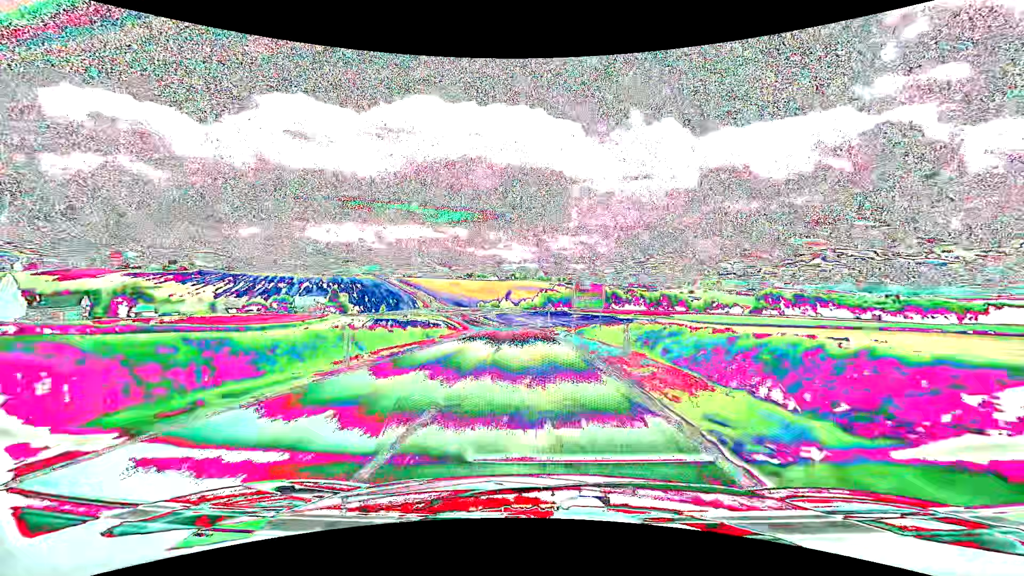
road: tertiary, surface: asphalt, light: Day
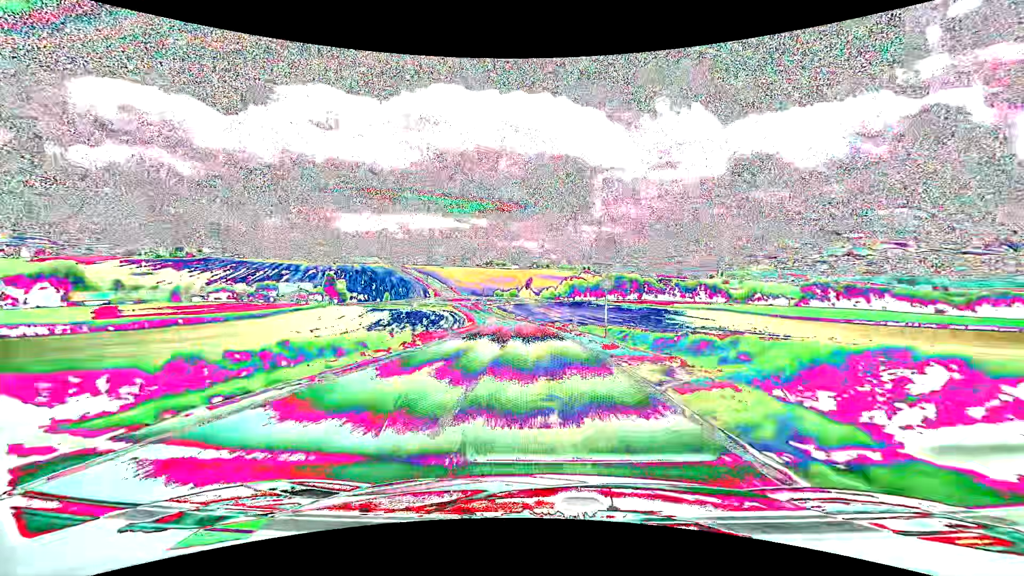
(-0.8, +34.9) m; -3°
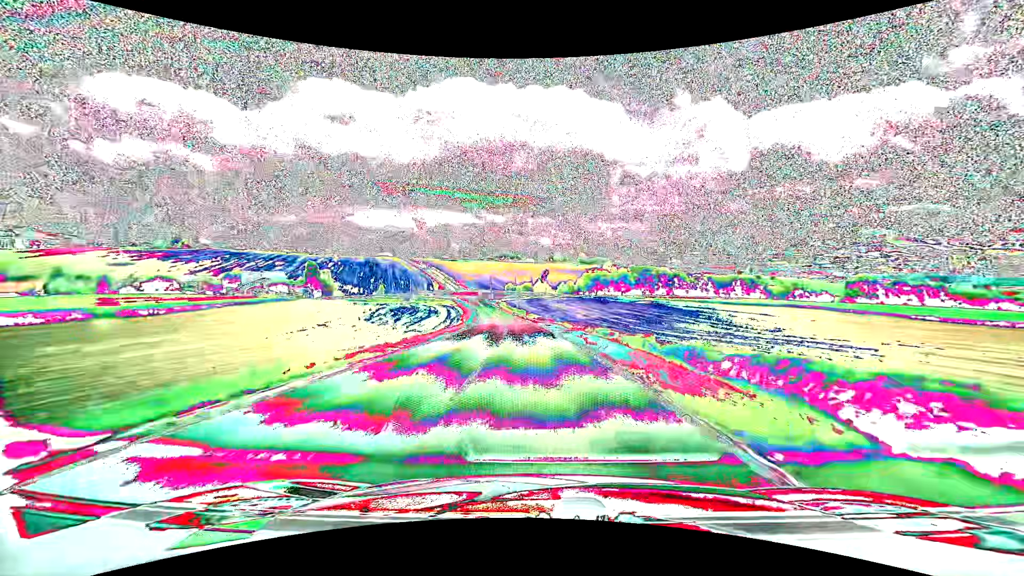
(-0.5, +34.9) m; -2°
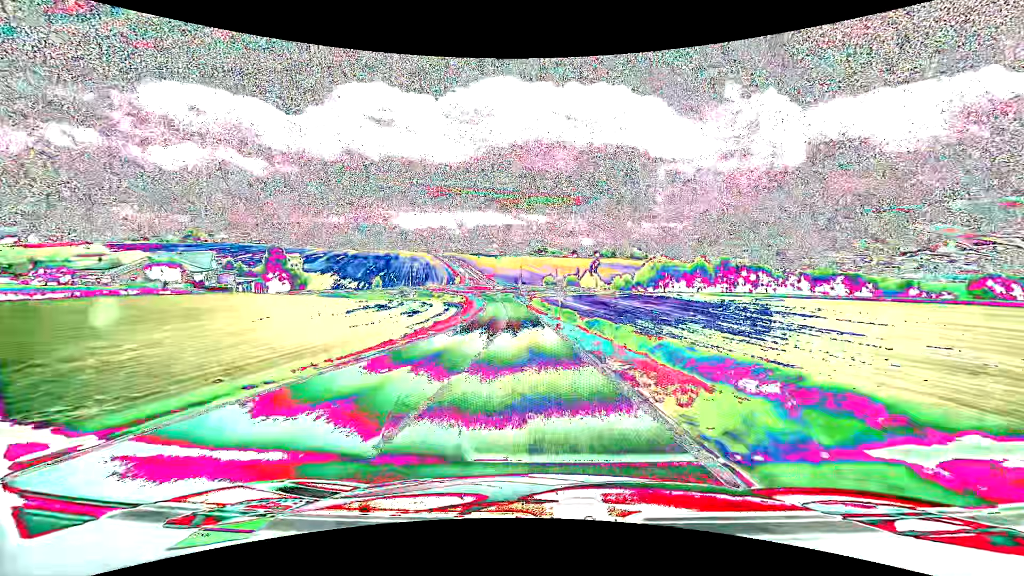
(-2.4, +58.5) m; -5°
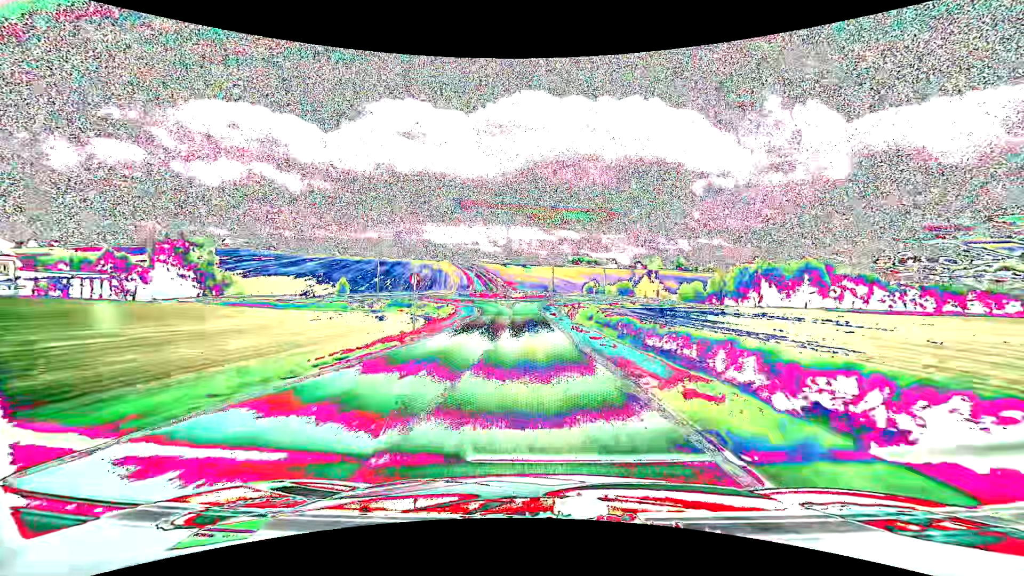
(-1.8, +54.5) m; -4°
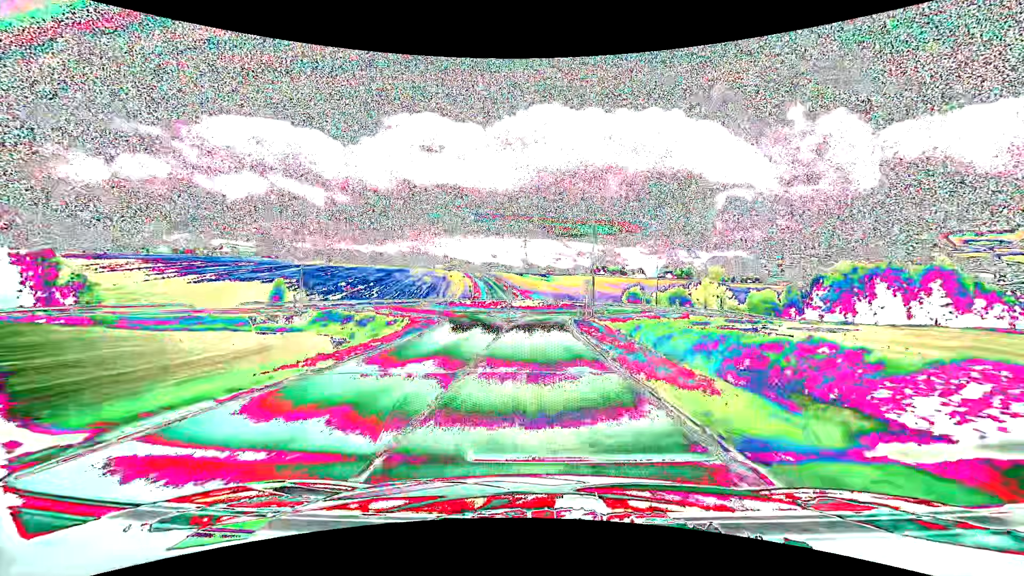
(-0.7, +36.2) m; -2°
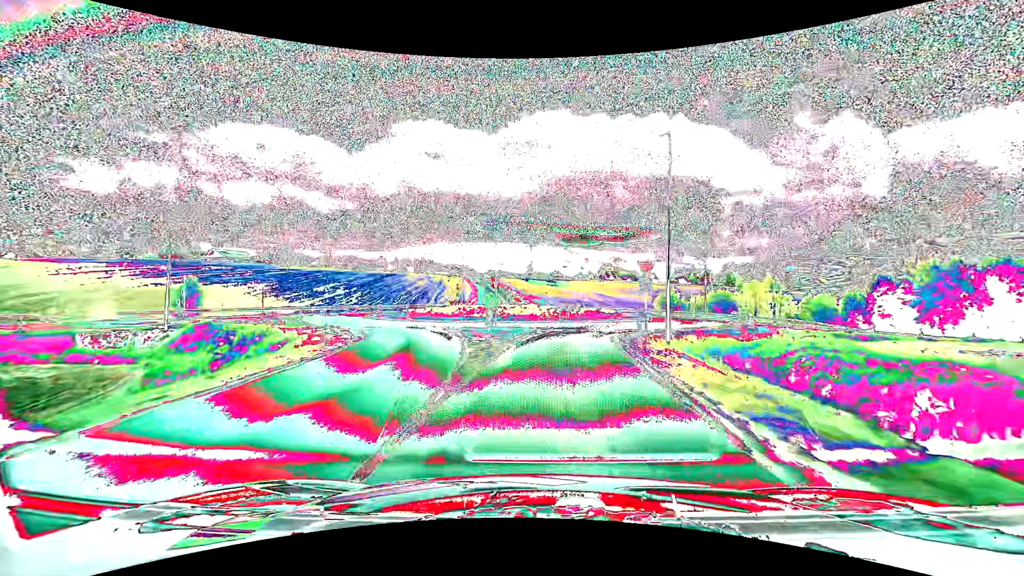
(-0.2, +21.4) m; -1°
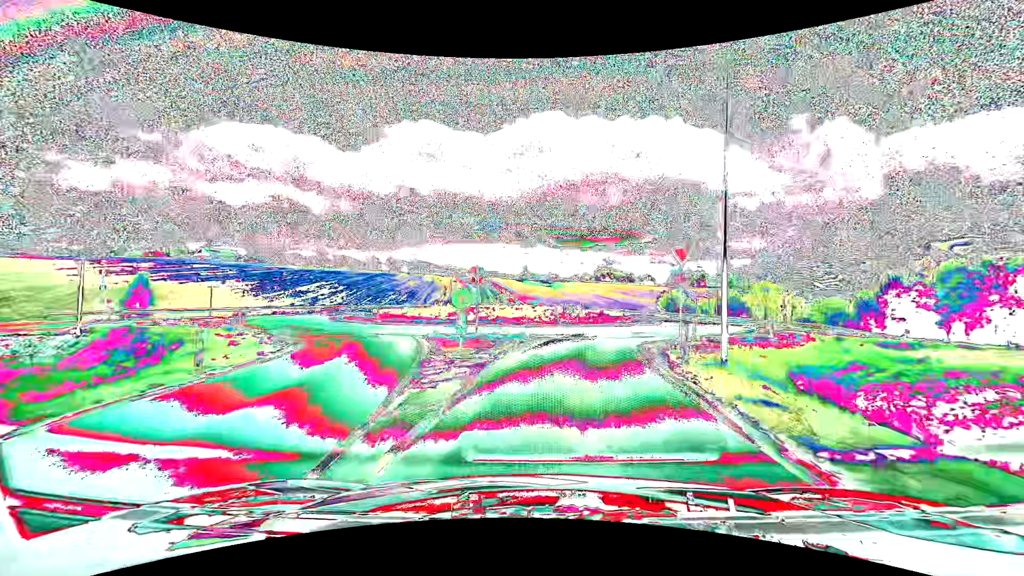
(0.0, +6.1) m; 0°
(0, +10) (+3, +20) (+7, +29) (+11, +38) (+12, +48) (+7, +57) (+2, +65) (-2, +74) (-4, +84) (-6, +94) m
